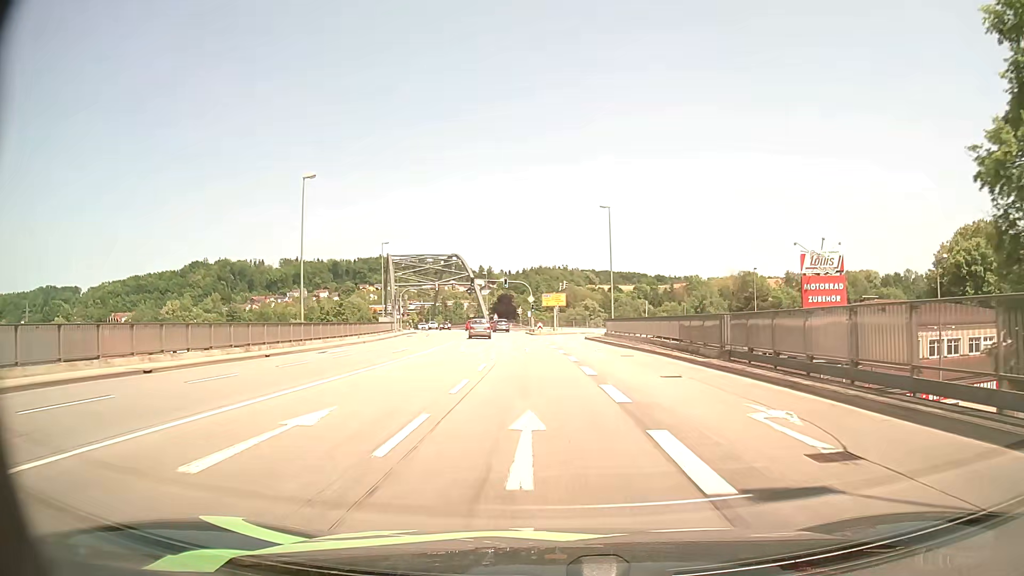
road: primary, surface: asphalt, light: Day
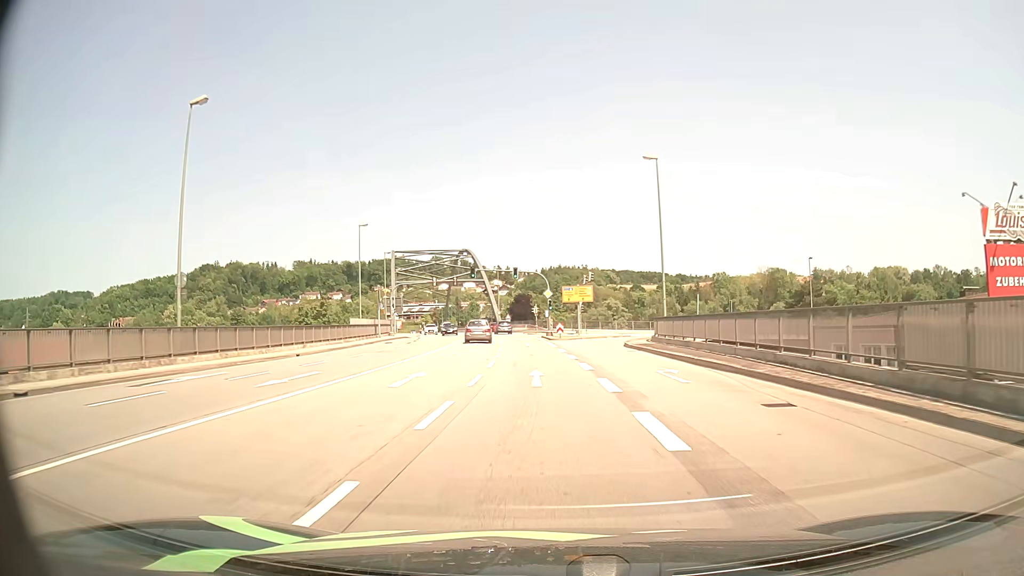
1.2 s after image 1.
(-0.1, +16.3) m; -1°
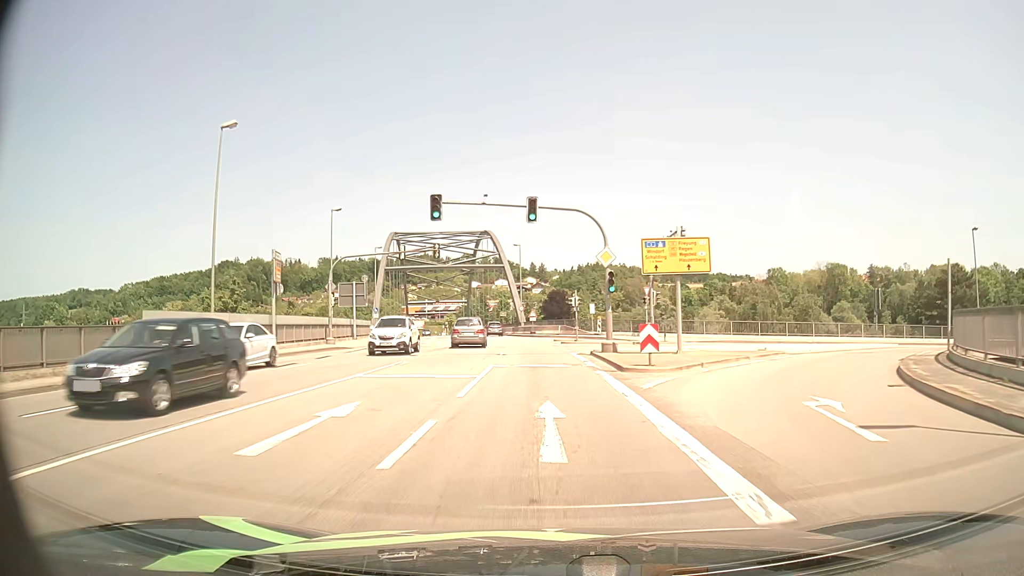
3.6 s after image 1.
(-0.9, +32.4) m; -3°
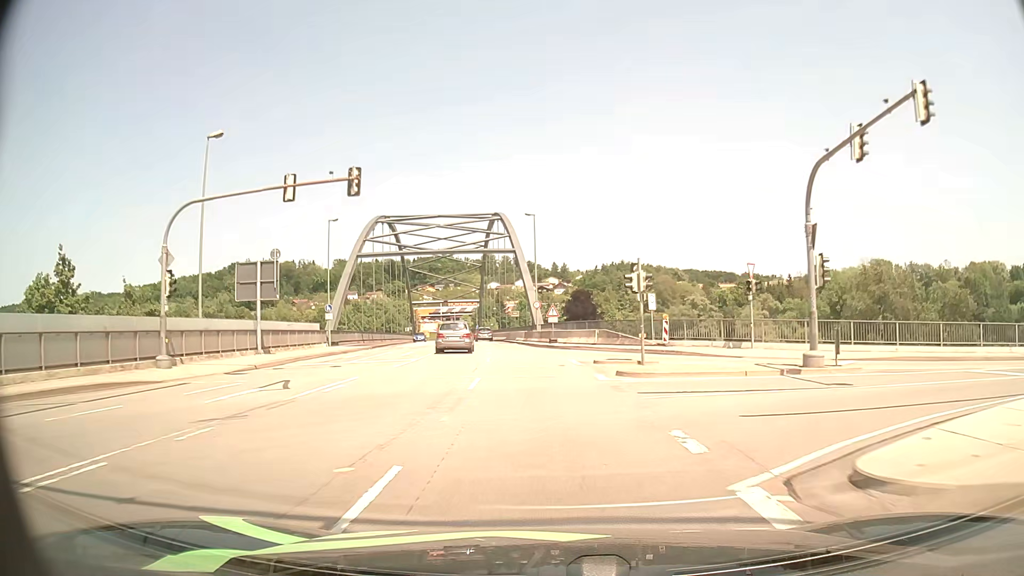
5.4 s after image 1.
(-0.4, +23.4) m; -2°
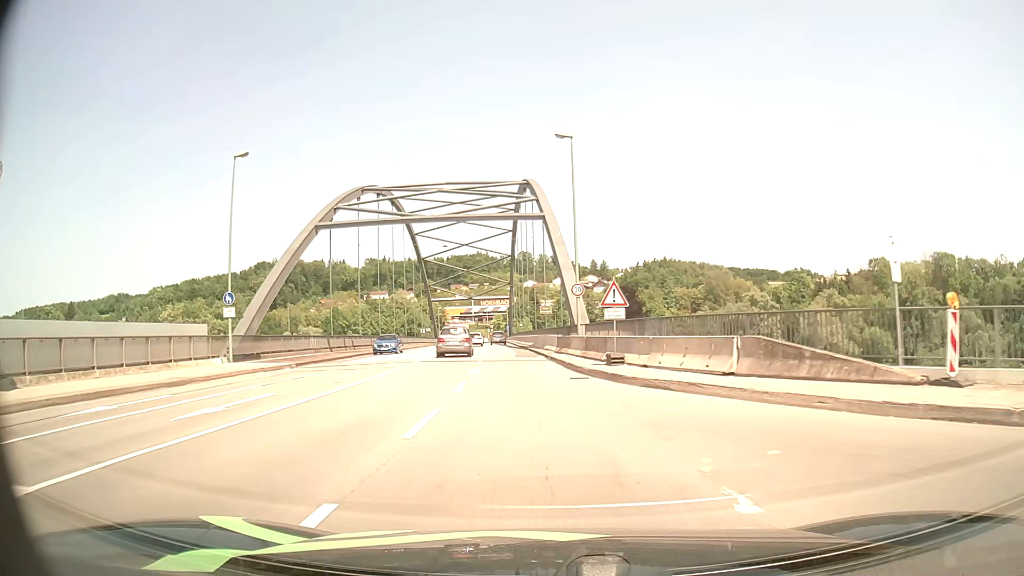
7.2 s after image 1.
(-0.4, +22.7) m; -3°
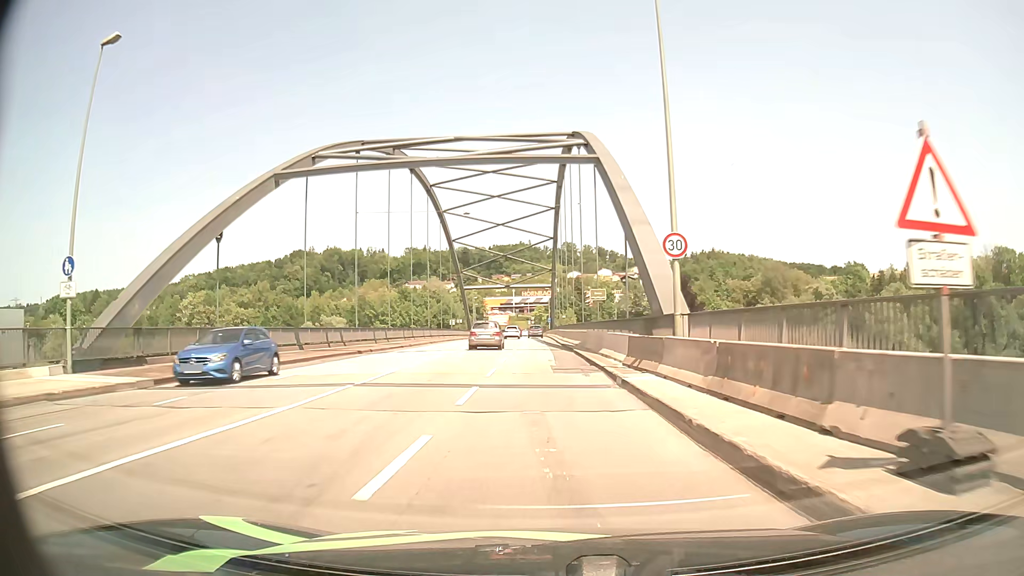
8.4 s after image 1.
(-0.6, +15.1) m; -4°
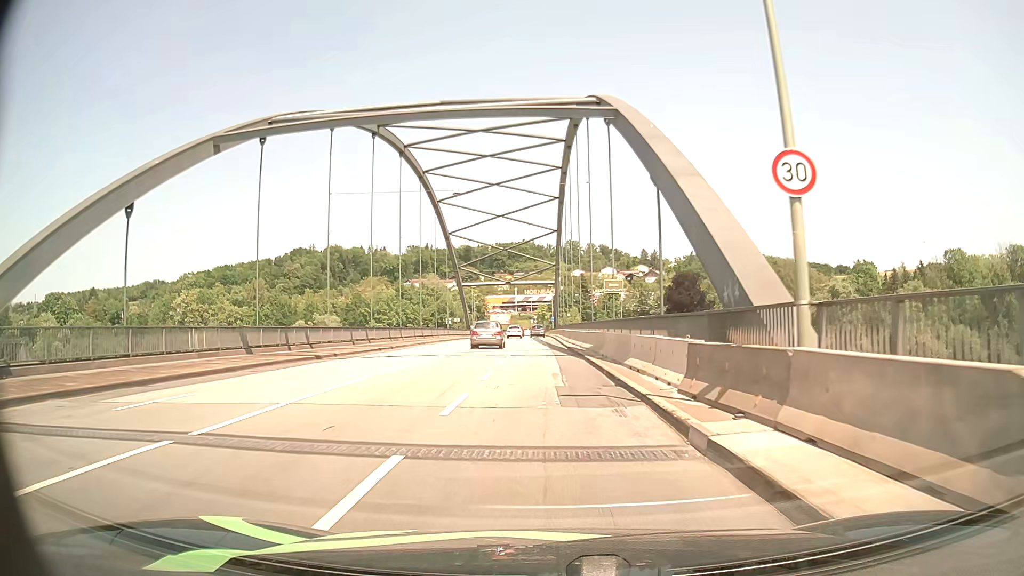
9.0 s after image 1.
(0.0, +7.6) m; 0°
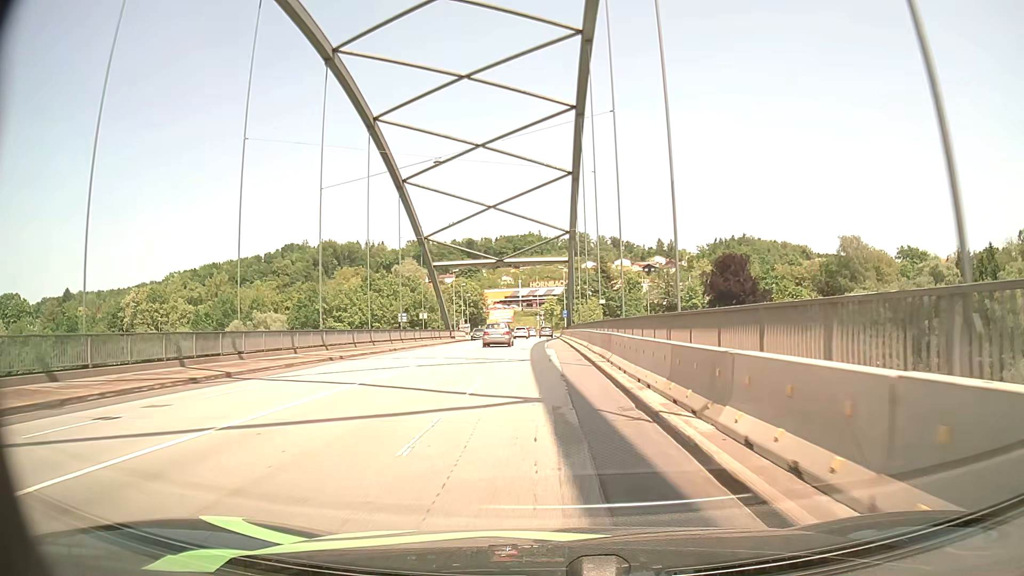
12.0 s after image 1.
(-0.4, +38.9) m; -1°
(0, +10) (0, +20) (0, +30) (0, +40) (0, +50) (0, +60) (0, +70) (0, +80) (-1, +90) (-1, +100) m
